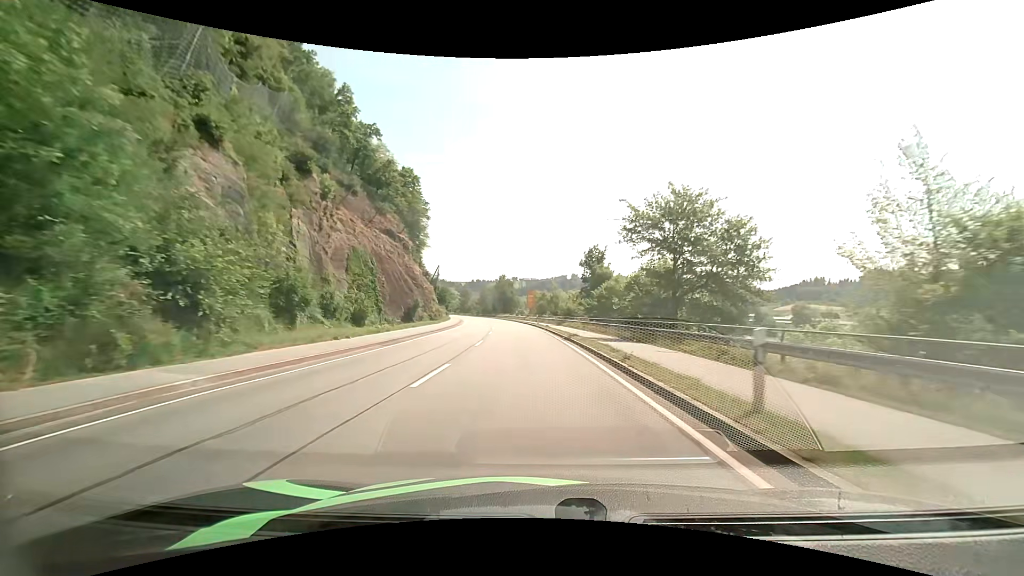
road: primary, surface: asphalt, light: Day
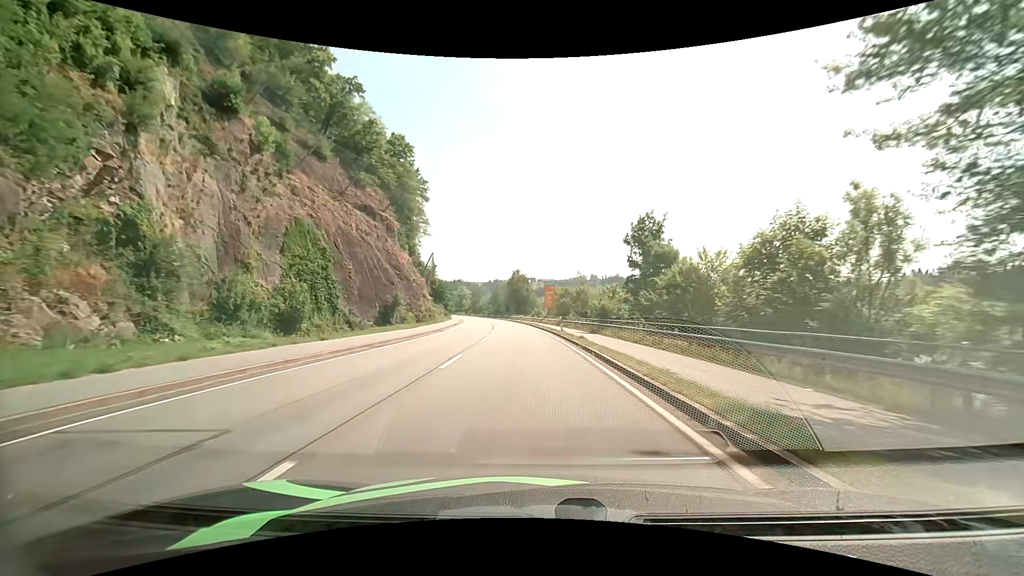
(-0.4, +21.1) m; -2°
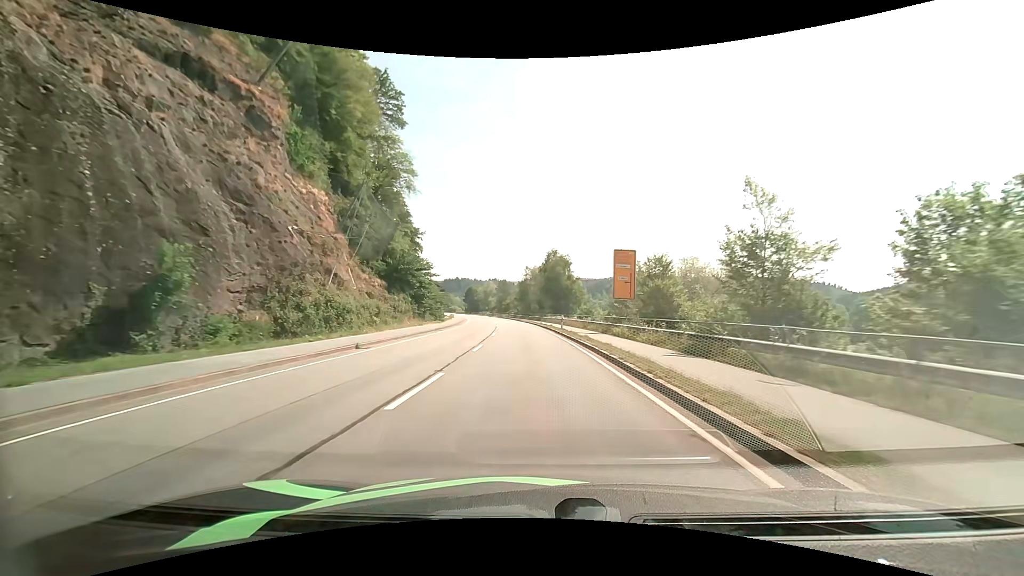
(-1.7, +42.9) m; -4°
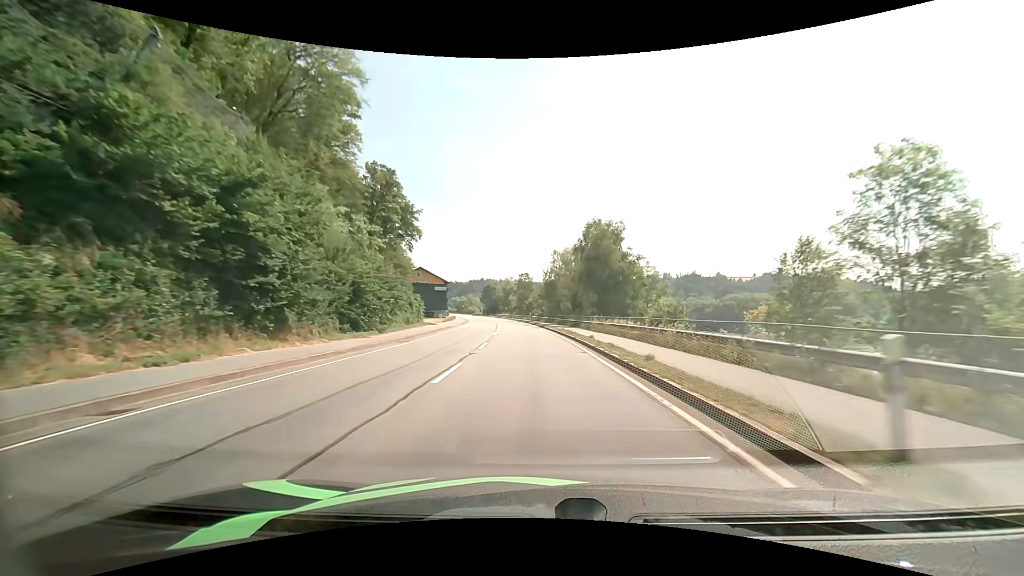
(-0.9, +32.7) m; -3°
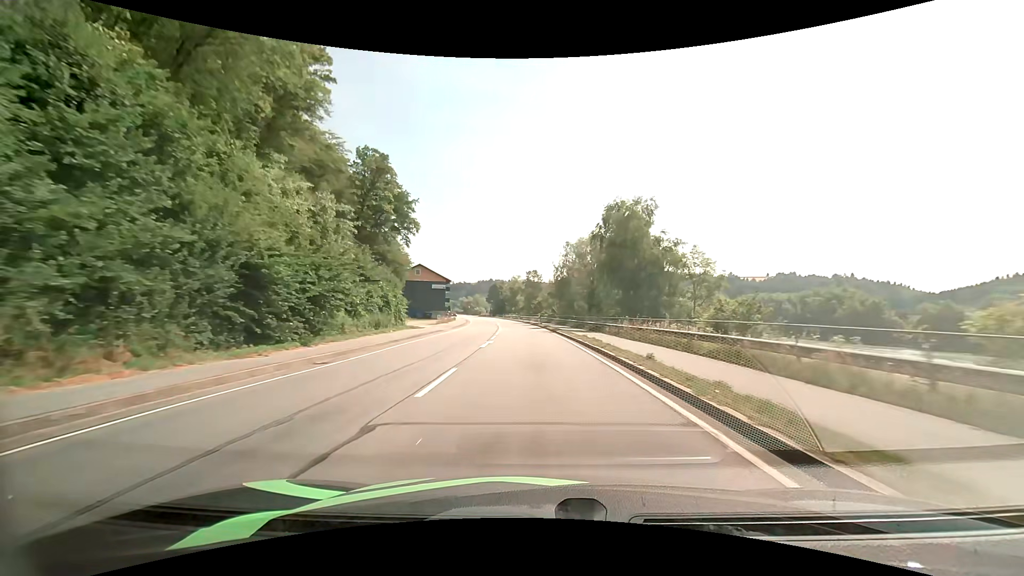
(-0.1, +11.0) m; -1°
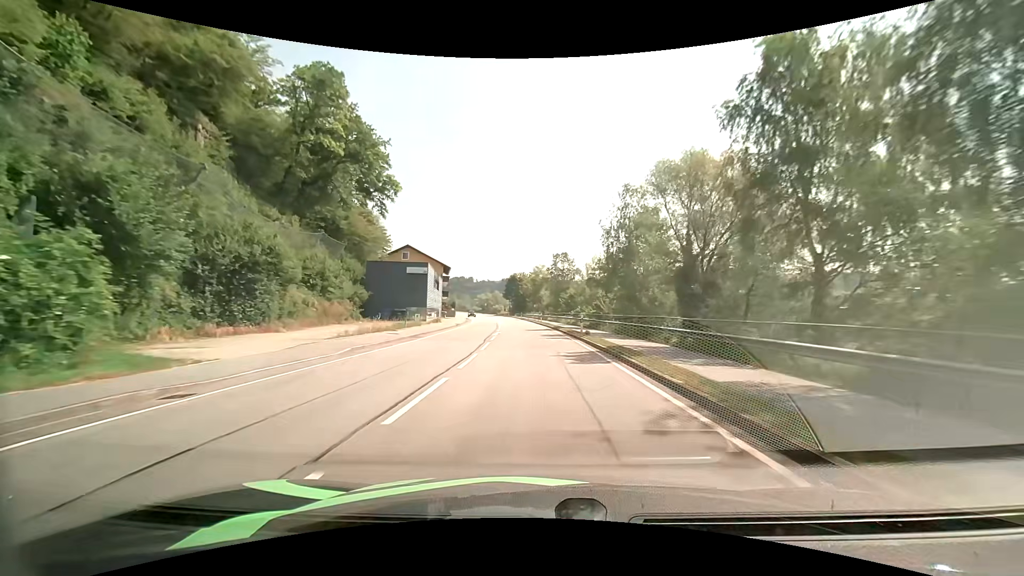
(-0.9, +32.9) m; -3°
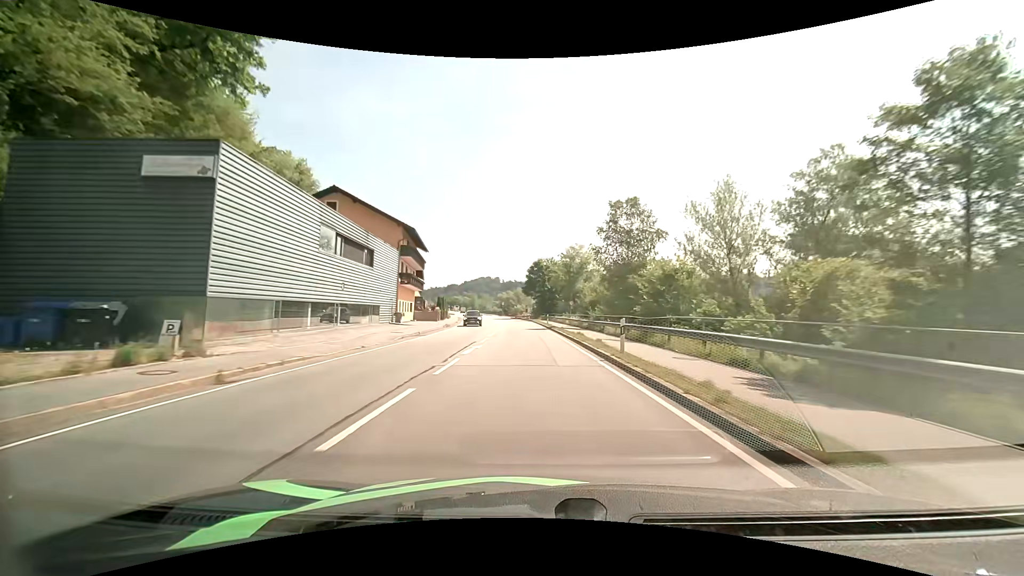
(-1.2, +43.4) m; -3°
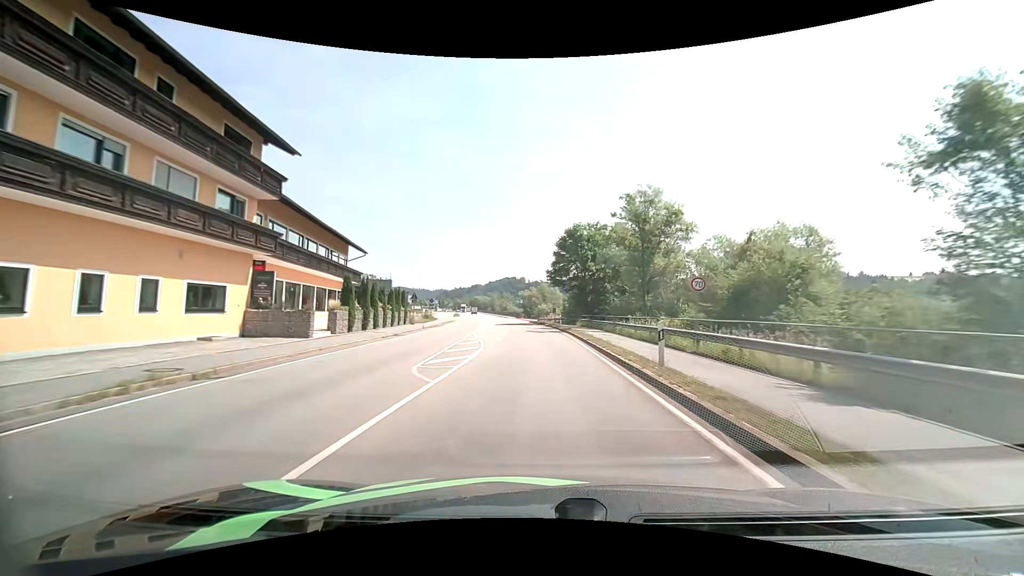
(-1.2, +41.9) m; -3°
(0, +10) (0, +20) (-1, +30) (-1, +40) (-2, +50) (-2, +60) (-3, +70) (-5, +80) (-6, +90) (-7, +100) m
